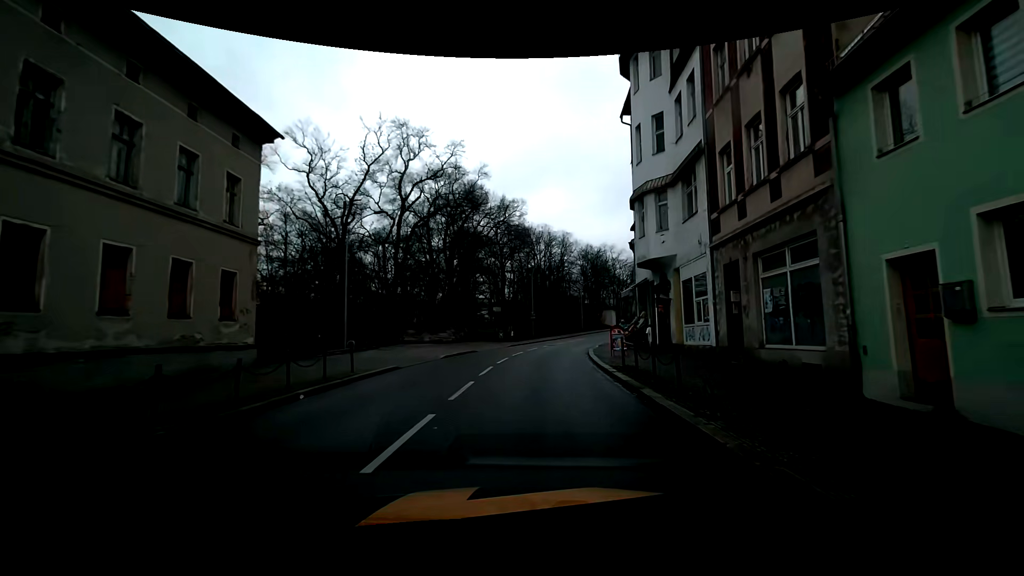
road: primary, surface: asphalt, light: Day
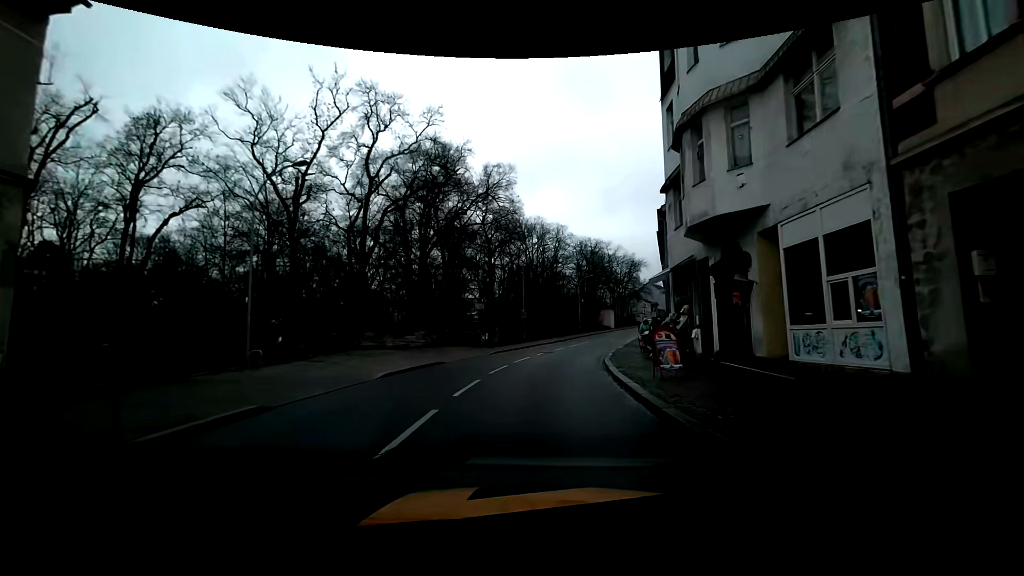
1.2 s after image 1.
(0.0, +8.7) m; 0°
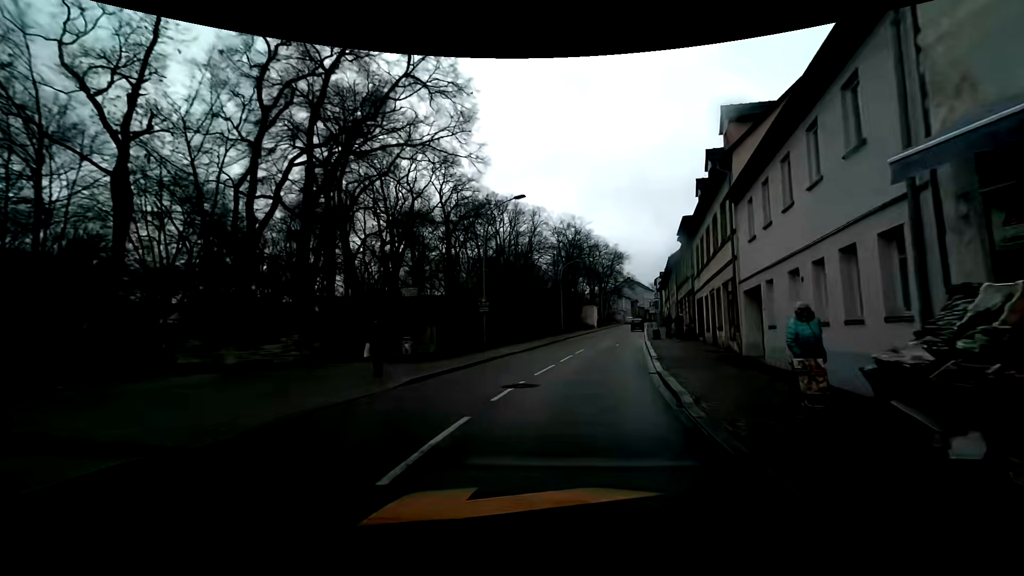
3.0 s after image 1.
(+0.2, +14.4) m; +3°
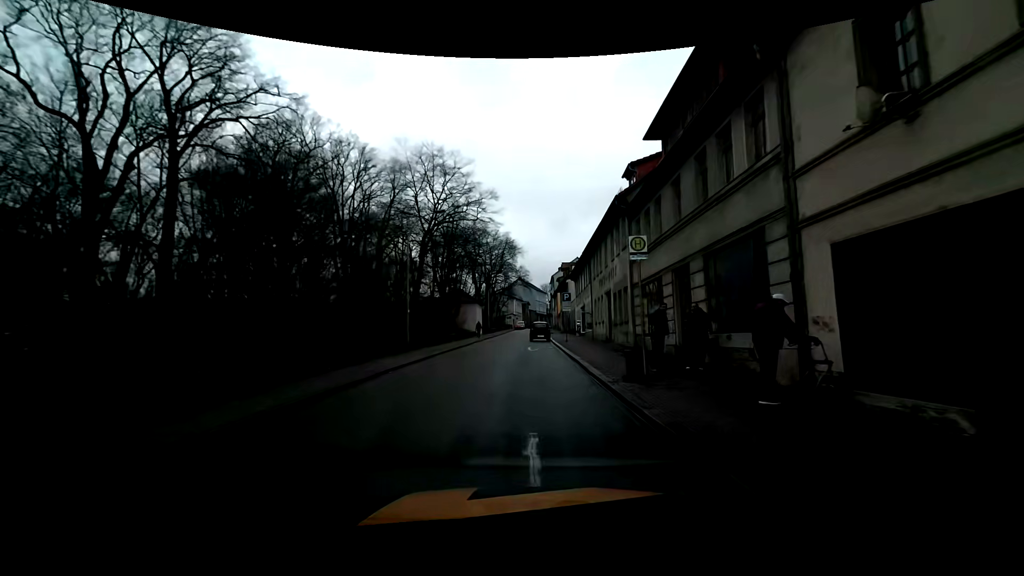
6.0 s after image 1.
(+3.2, +24.3) m; +12°
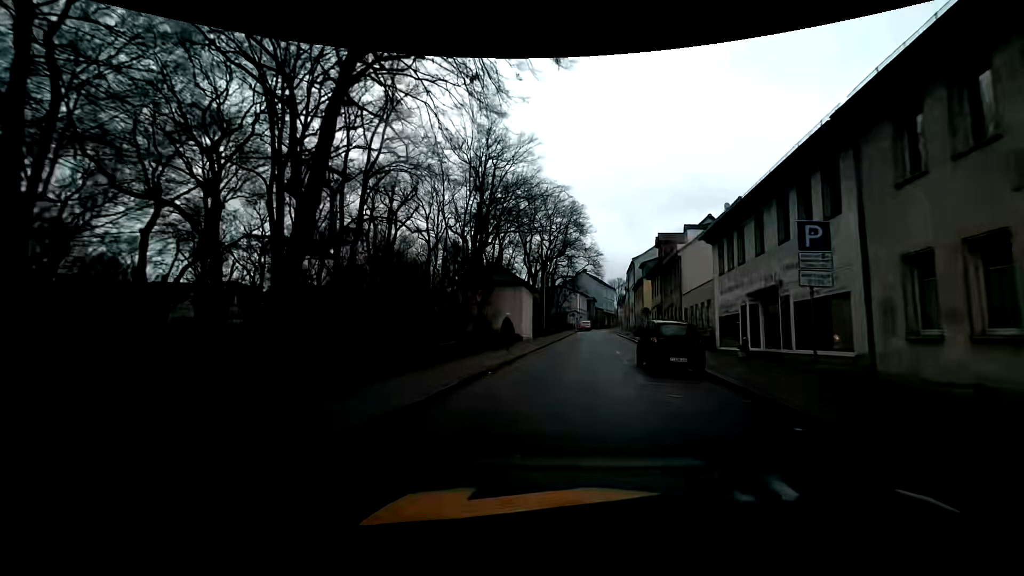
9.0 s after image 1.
(-1.3, +24.3) m; -6°
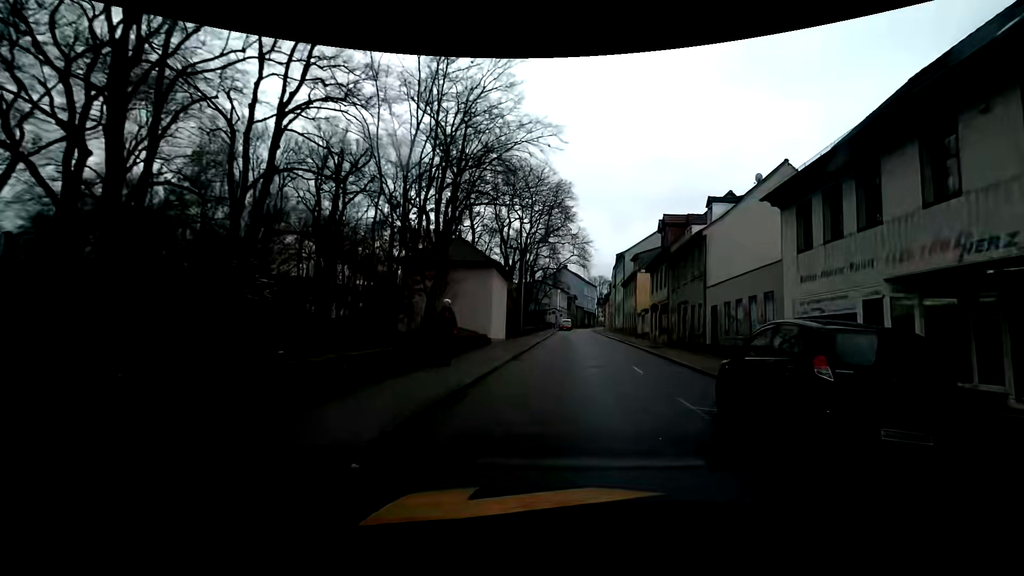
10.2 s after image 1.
(+0.1, +9.3) m; +2°
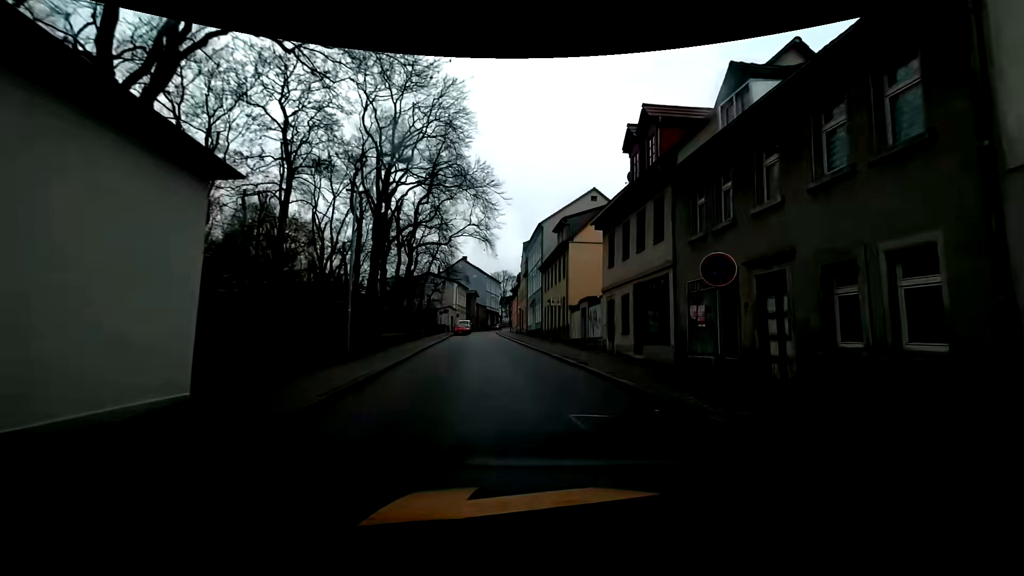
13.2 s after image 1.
(+2.0, +21.5) m; +11°
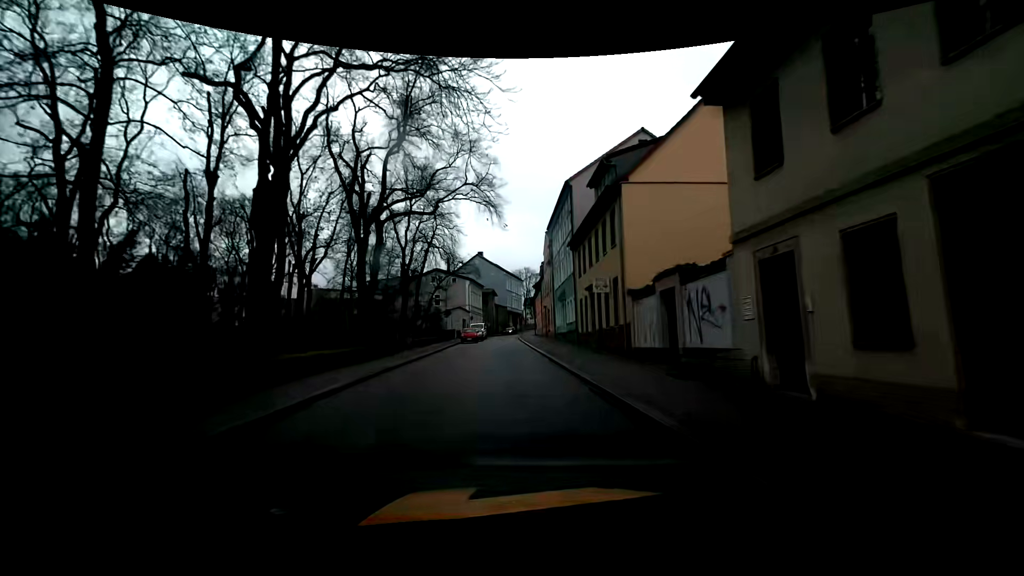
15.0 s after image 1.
(-0.3, +14.5) m; -4°
(0, +10) (0, +20) (-1, +30) (-1, +40) (-2, +50) (-2, +60) (-2, +70) (-2, +80) (0, +90) (+1, +100) m
